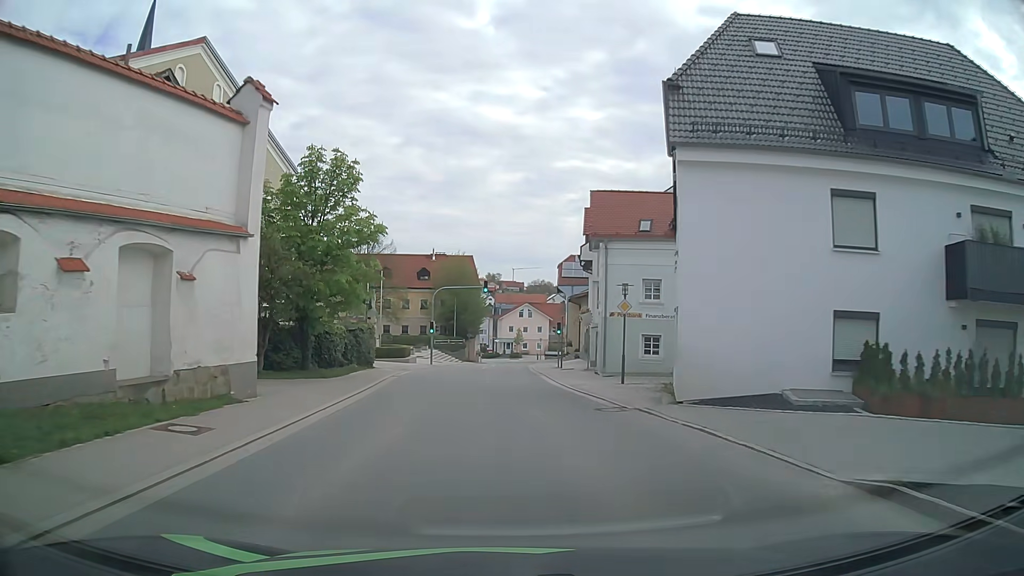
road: tertiary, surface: asphalt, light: Day
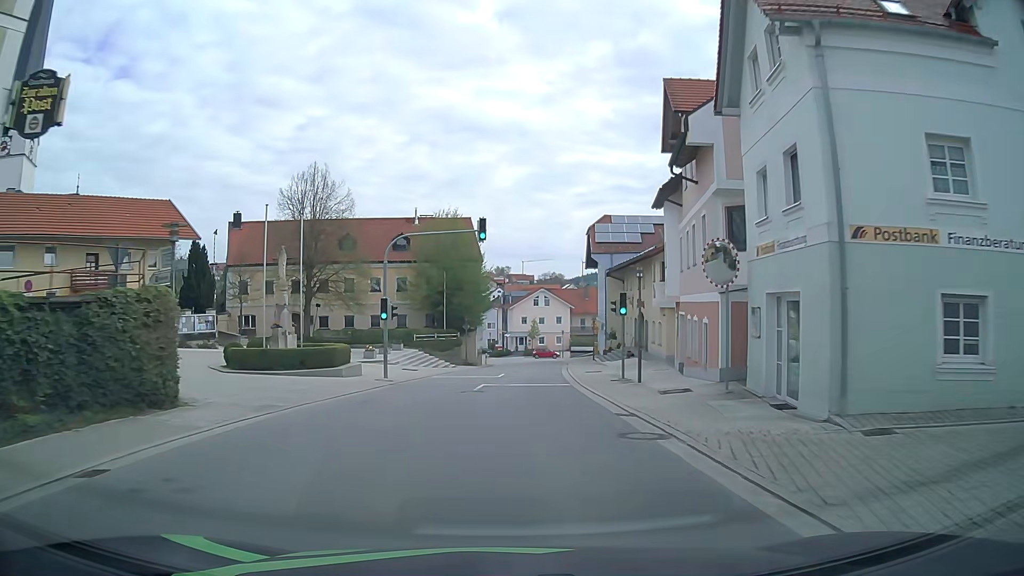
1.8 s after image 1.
(-0.4, +23.1) m; -1°
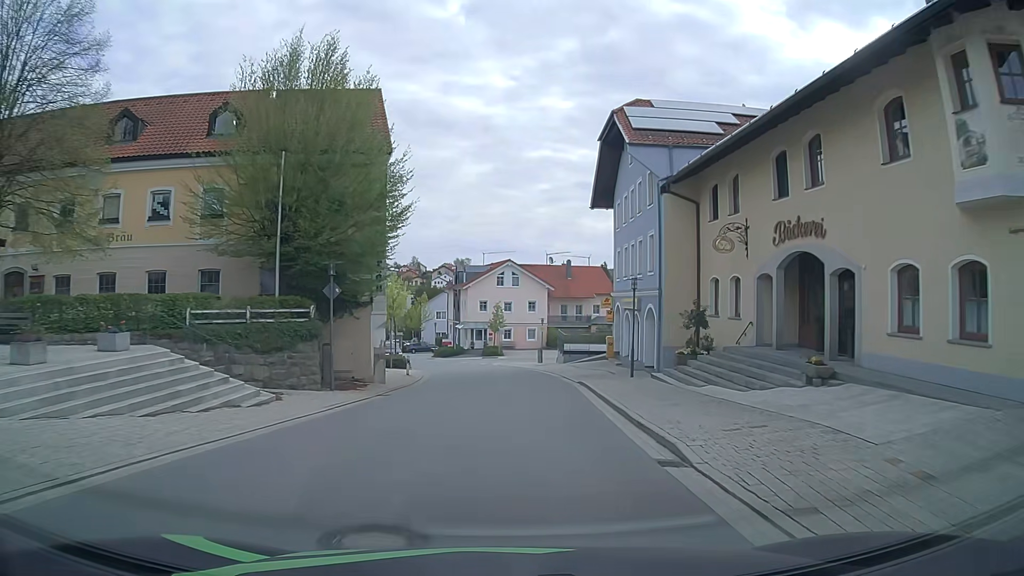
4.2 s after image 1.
(+0.8, +30.5) m; +3°
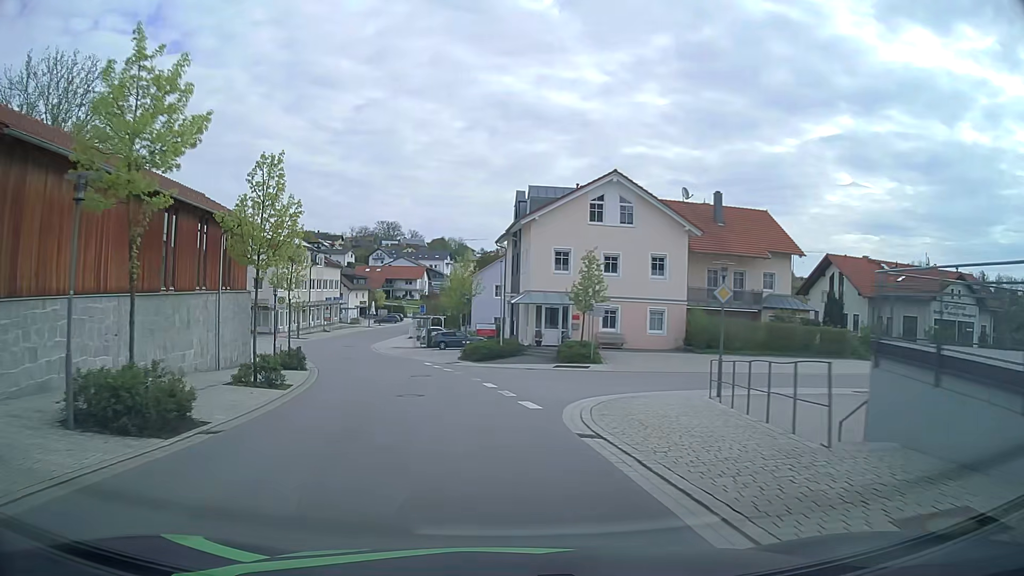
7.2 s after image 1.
(0.0, +37.9) m; -9°
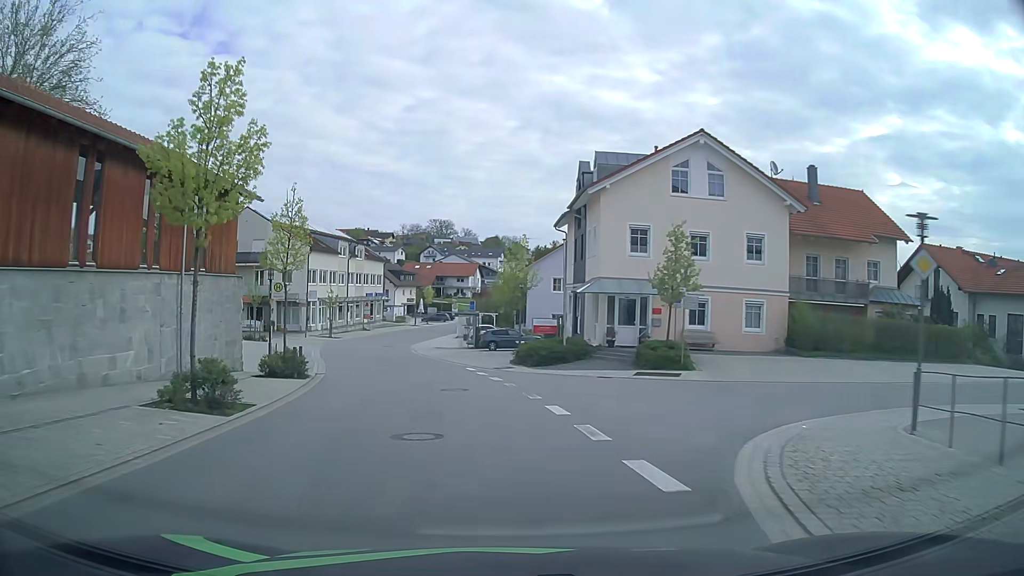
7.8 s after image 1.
(-0.1, +7.6) m; -3°
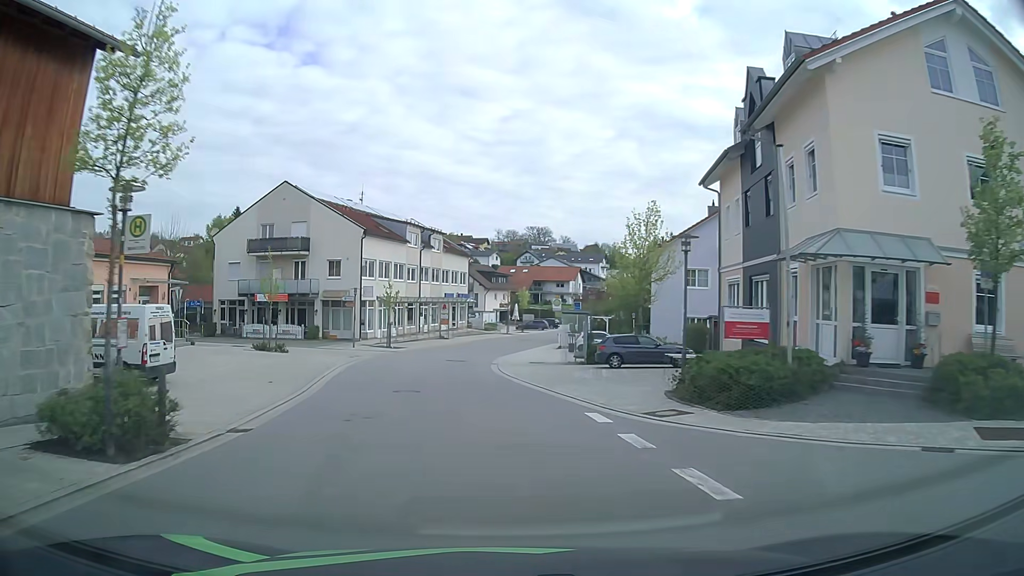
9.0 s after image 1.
(-1.1, +15.1) m; -8°
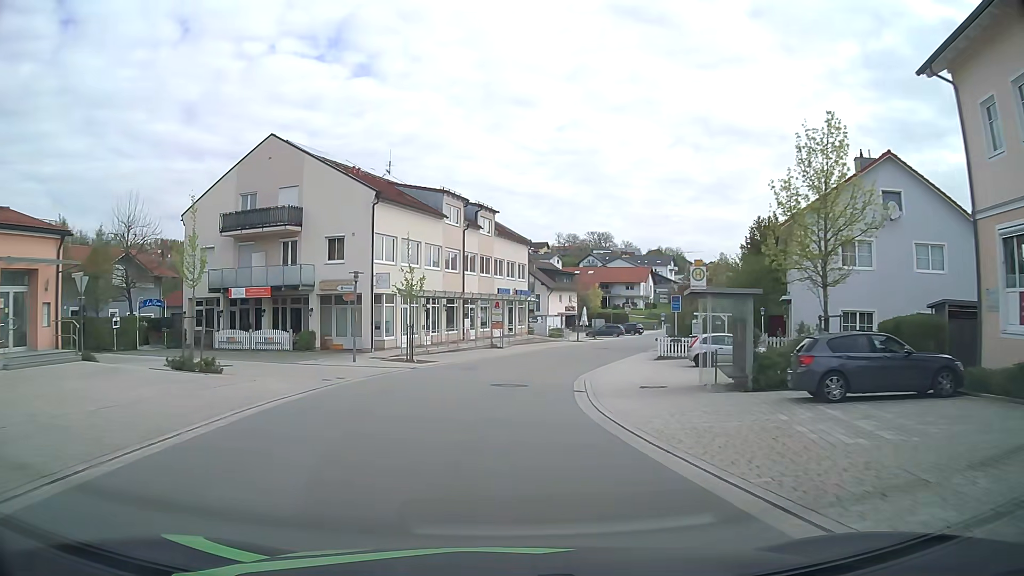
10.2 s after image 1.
(-0.8, +15.1) m; -5°
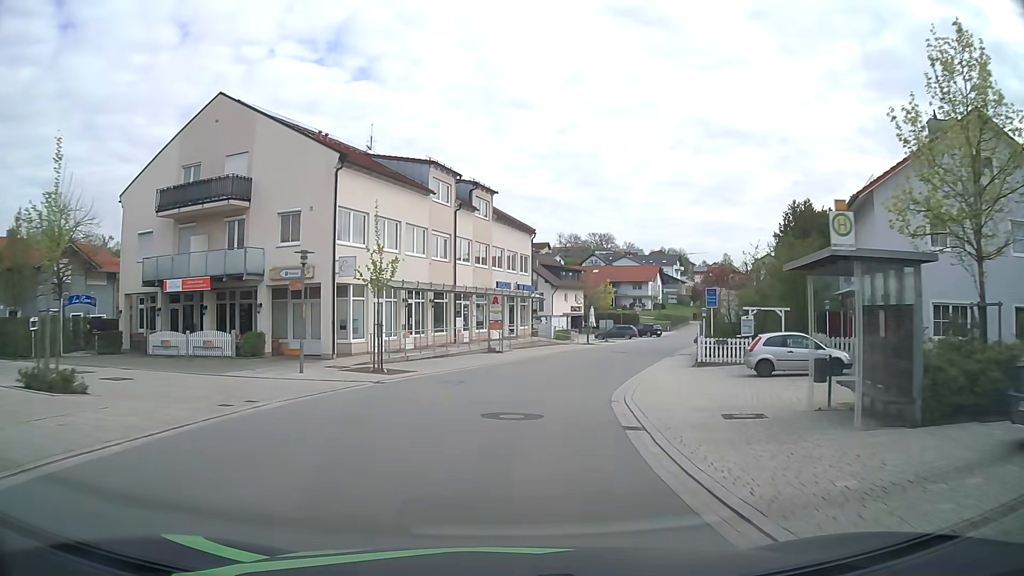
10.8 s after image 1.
(-0.1, +7.6) m; 0°
(0, +10) (+2, +20) (+4, +30) (+7, +39) (+11, +48) (+14, +58) (+18, +67) (+22, +76) (+26, +85) (+30, +95) m
